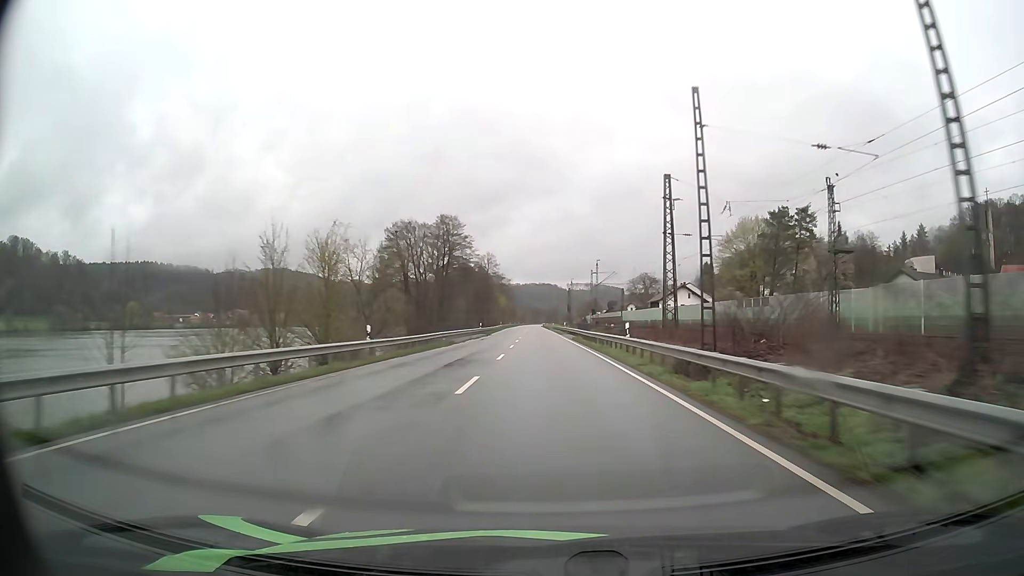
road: primary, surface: asphalt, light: Day
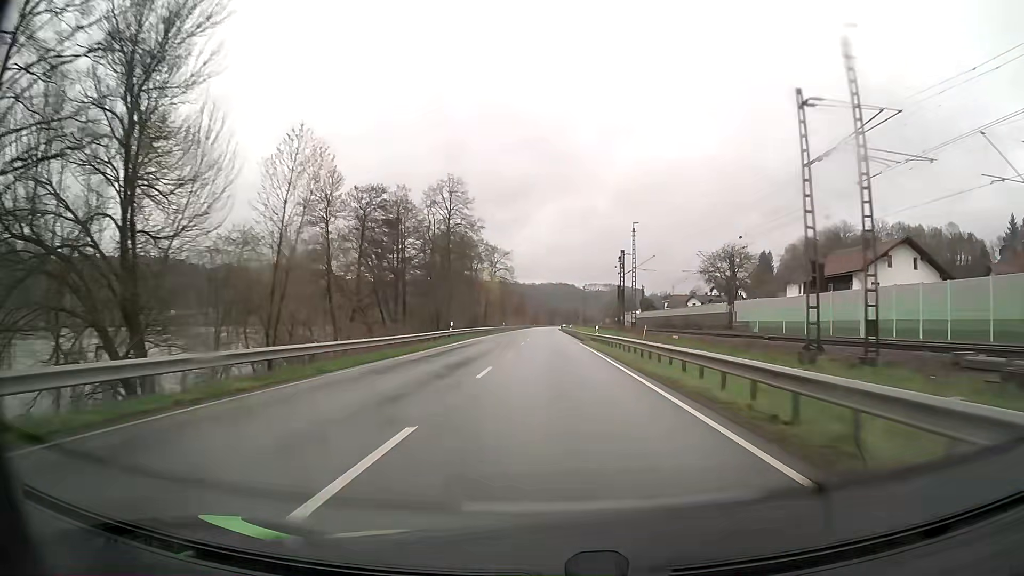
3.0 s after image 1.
(-1.3, +80.8) m; -1°
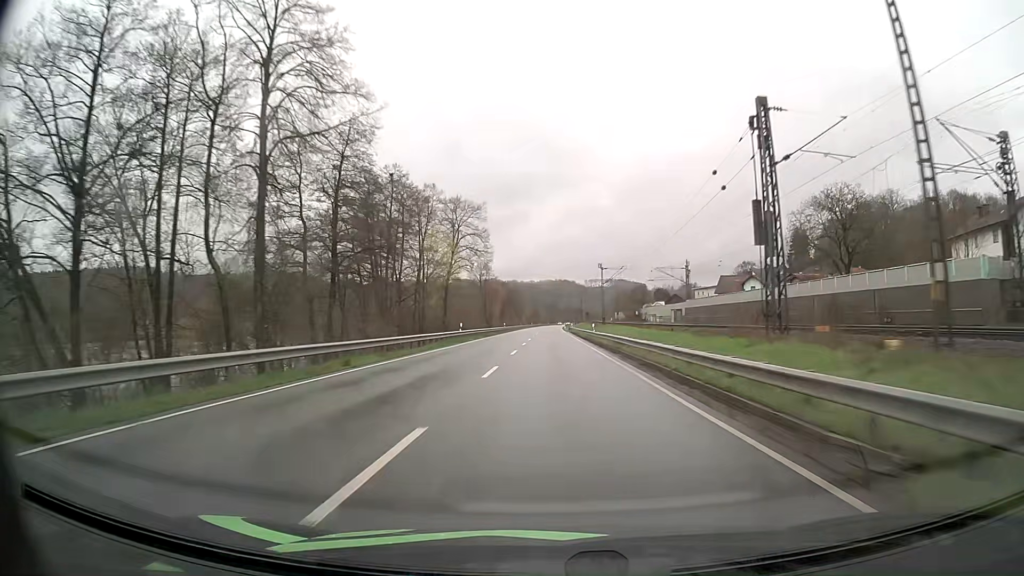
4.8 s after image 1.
(0.0, +48.4) m; 0°
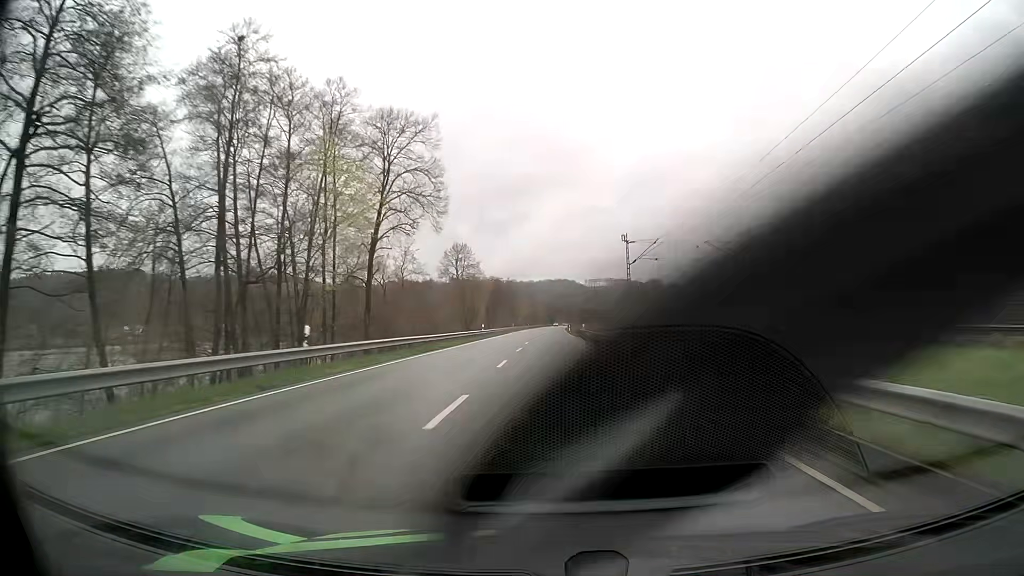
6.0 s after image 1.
(0.0, +32.2) m; 0°
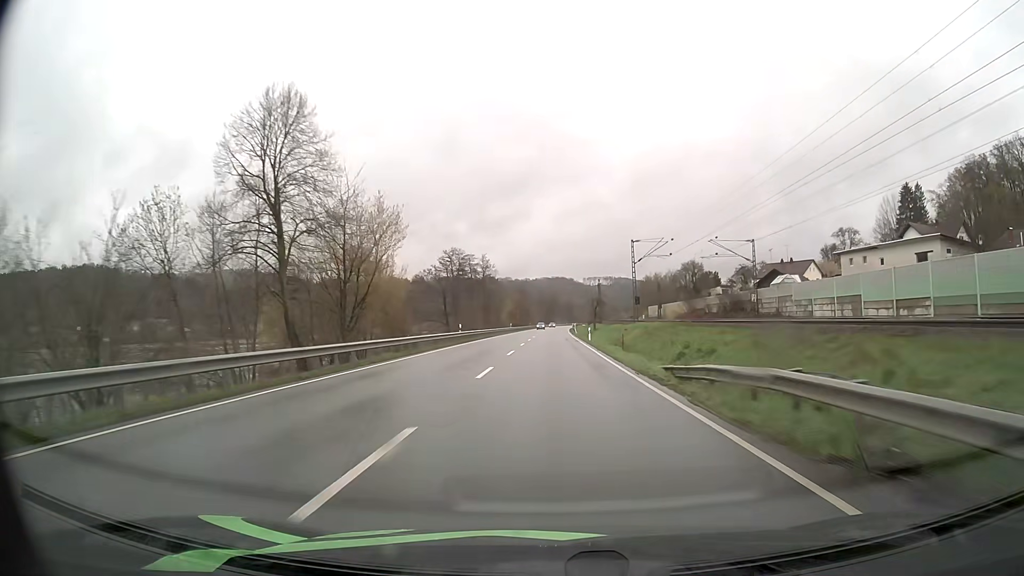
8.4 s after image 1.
(+0.3, +64.4) m; 0°
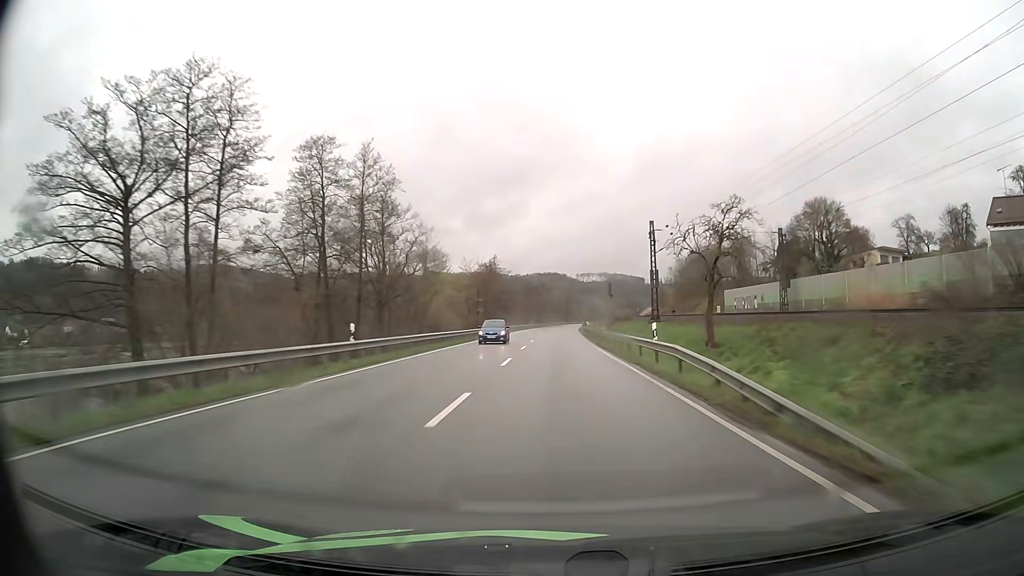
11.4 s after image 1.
(+0.4, +80.5) m; +1°
(0, +10) (0, +20) (0, +30) (0, +40) (0, +50) (+1, +60) (+1, +70) (+1, +80) (+1, +90) (+2, +100) m
